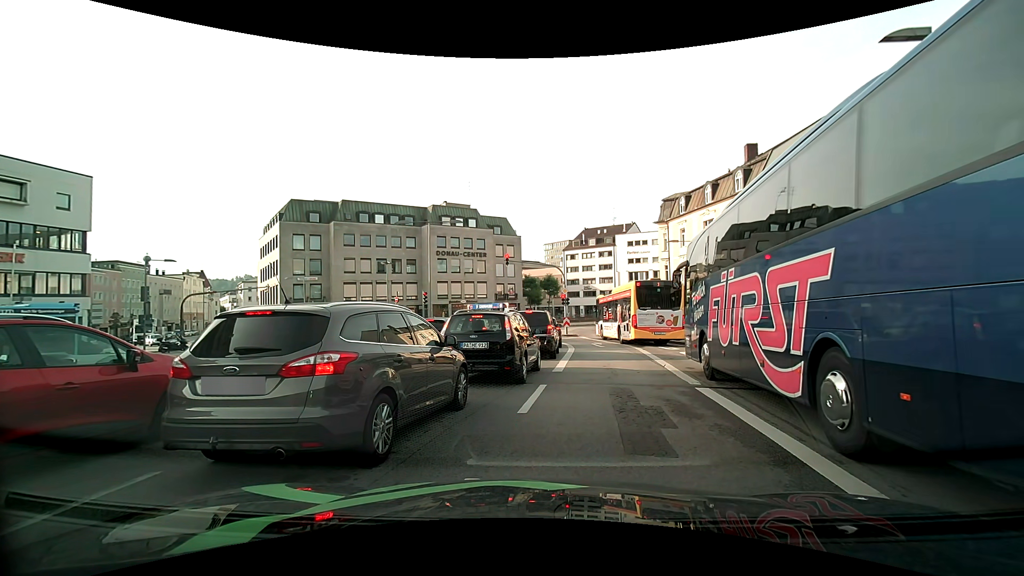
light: Day
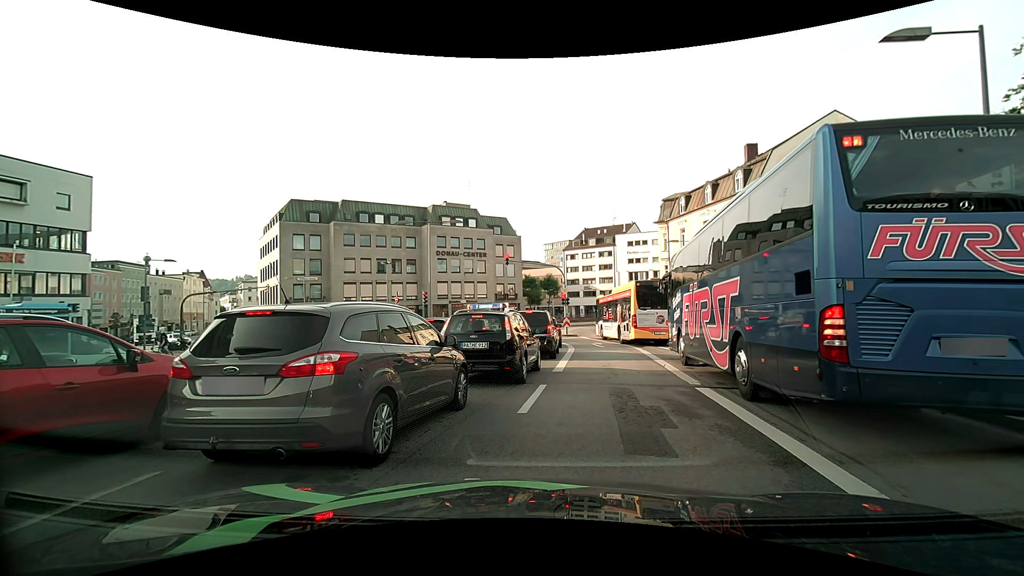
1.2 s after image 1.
(0.0, 0.0) m; 0°
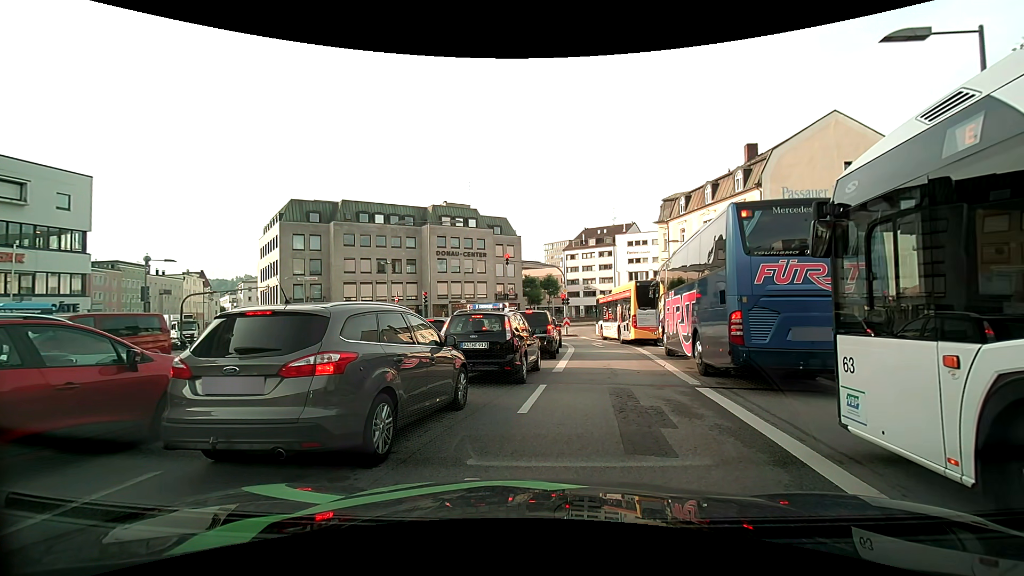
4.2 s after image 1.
(0.0, 0.0) m; 0°
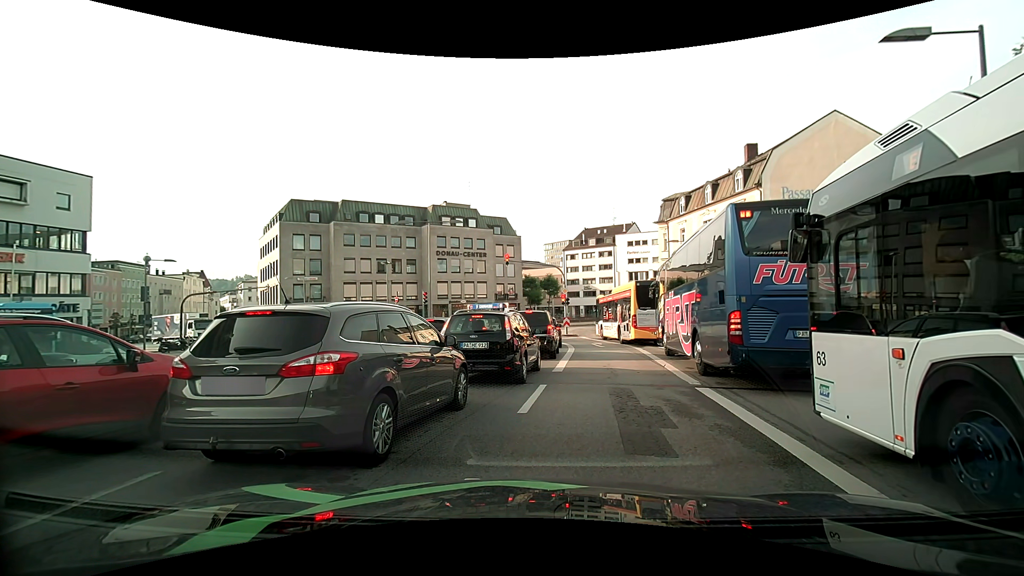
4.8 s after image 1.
(0.0, 0.0) m; 0°
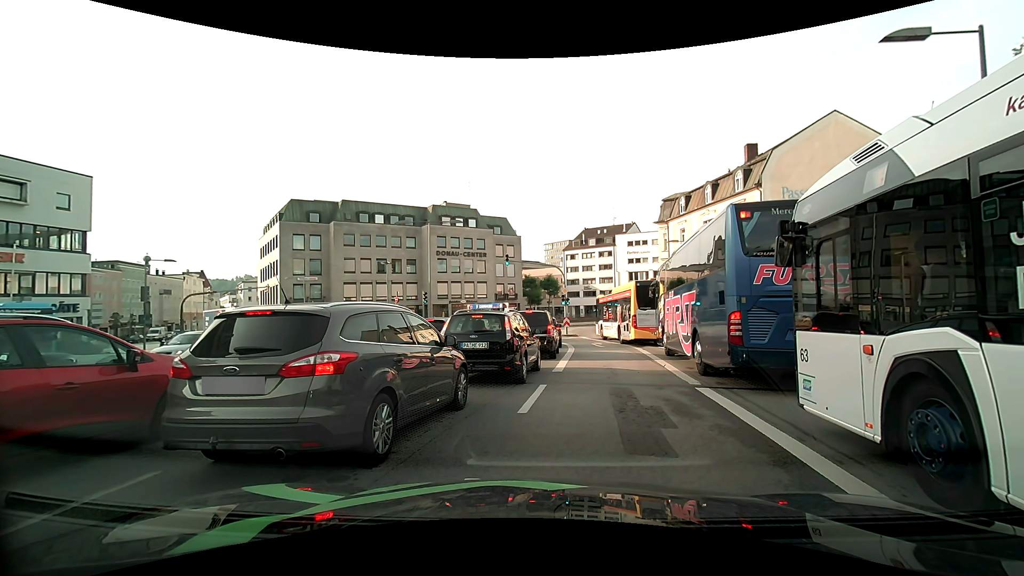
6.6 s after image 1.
(0.0, 0.0) m; 0°
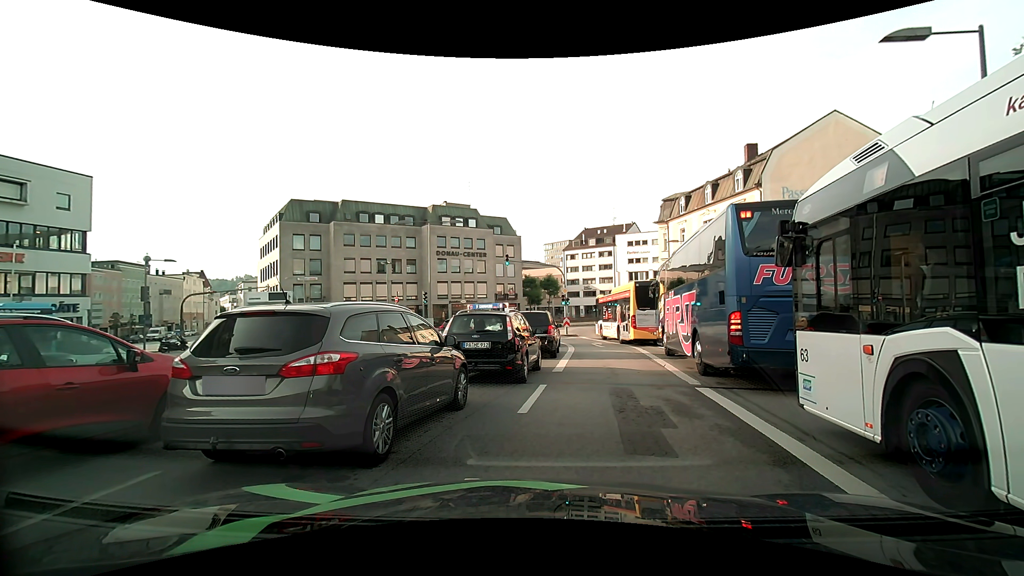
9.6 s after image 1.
(0.0, 0.0) m; 0°
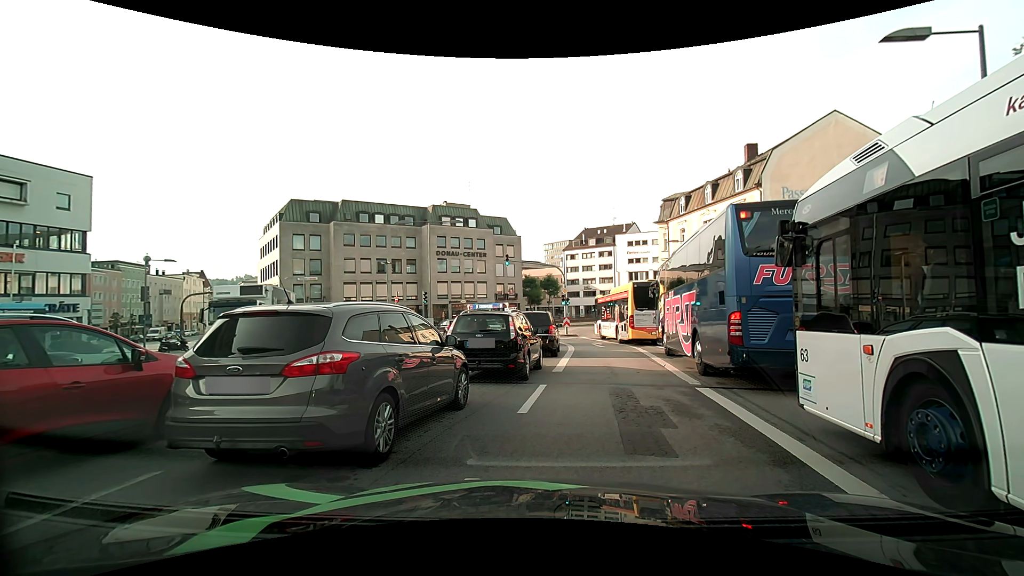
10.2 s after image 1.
(0.0, 0.0) m; 0°
